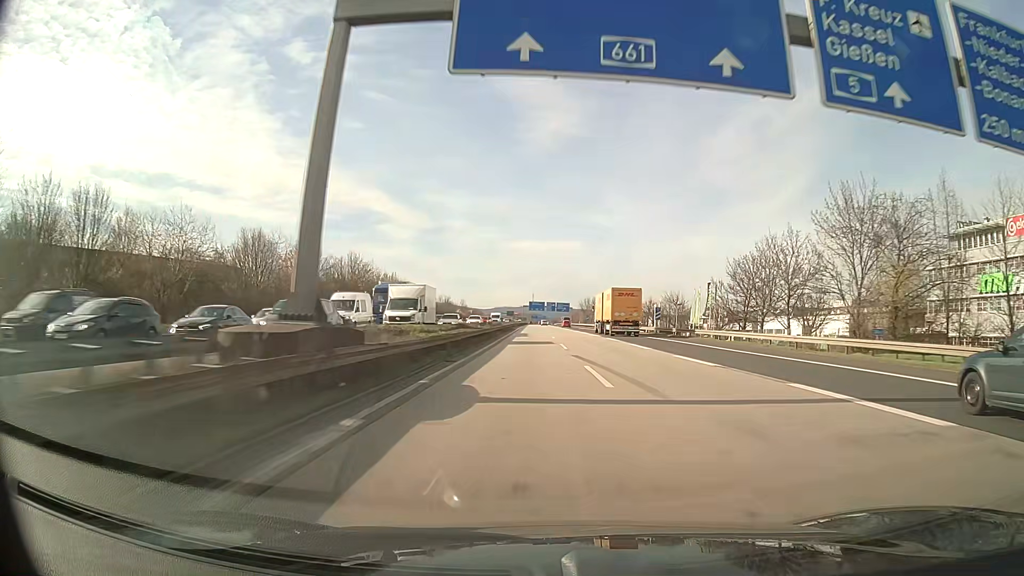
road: motorway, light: Day
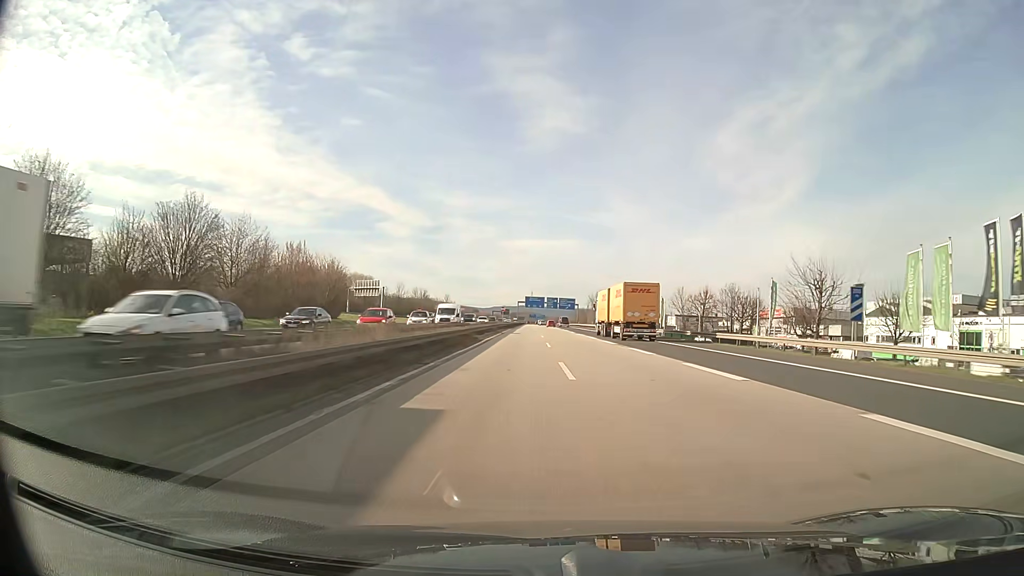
(0.0, +52.3) m; 0°
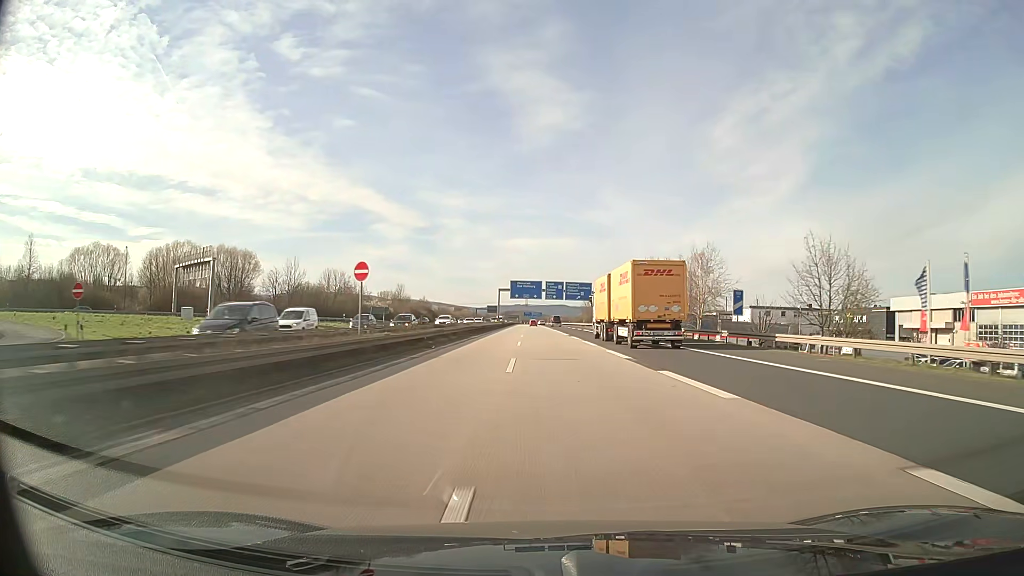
(+0.3, +87.3) m; 0°
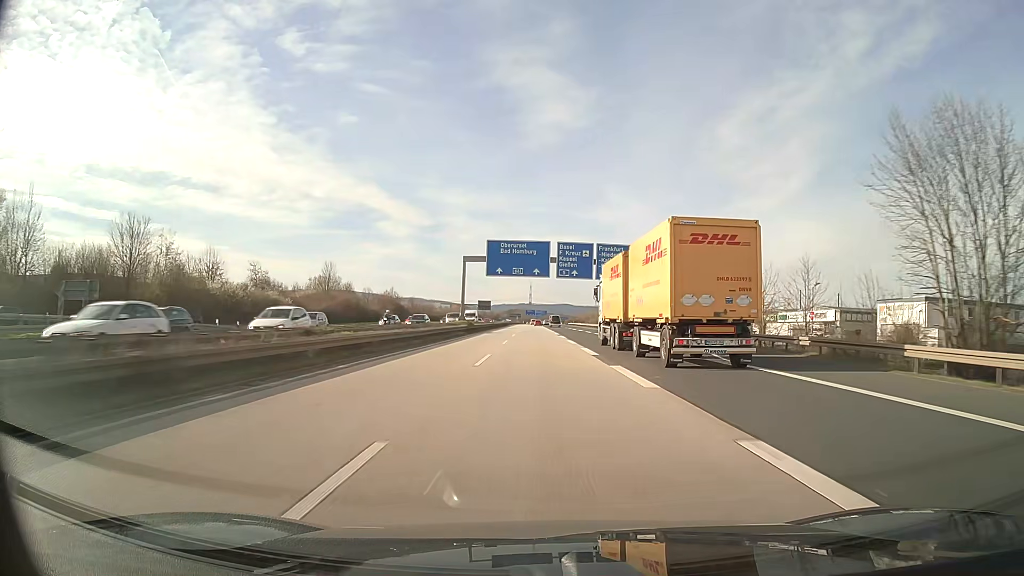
(-0.2, +69.9) m; 0°
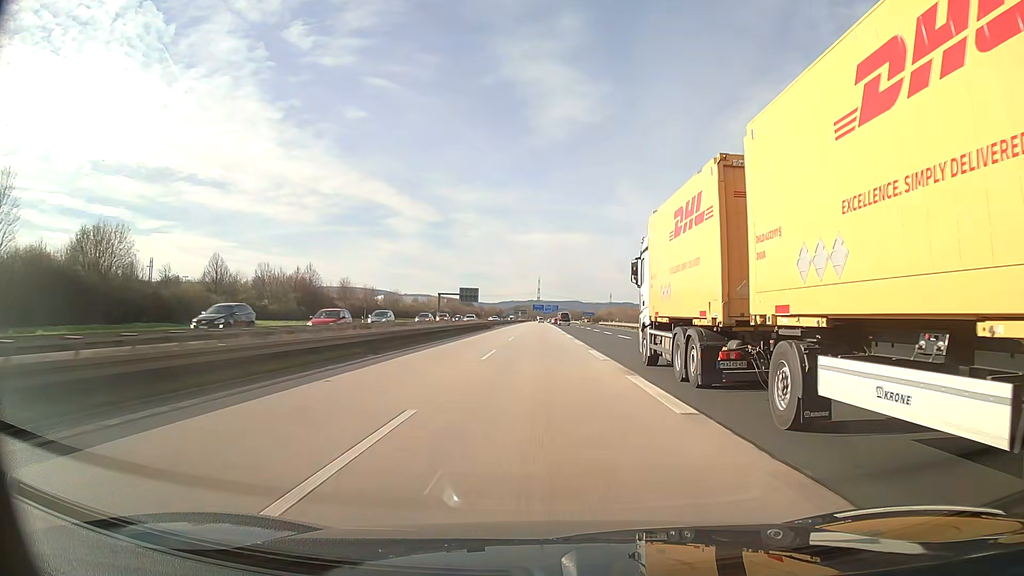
(-1.0, +87.3) m; -1°
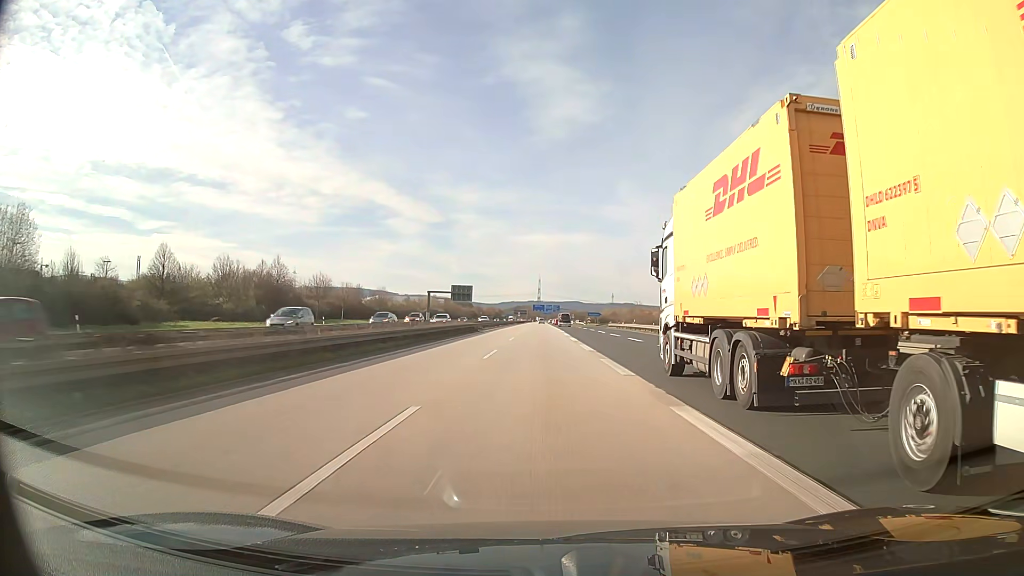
(0.0, +17.5) m; 0°
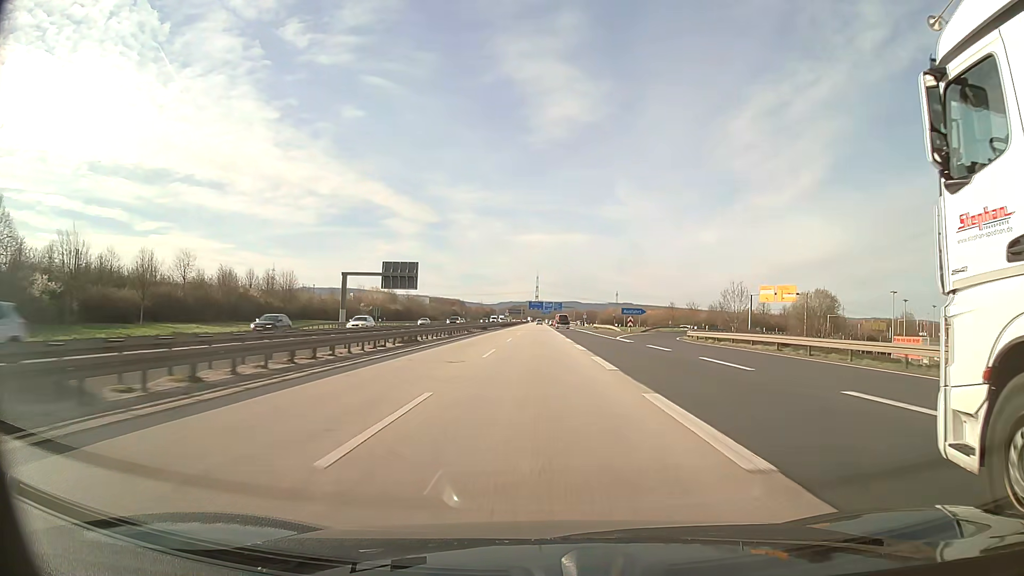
(0.0, +69.8) m; 0°
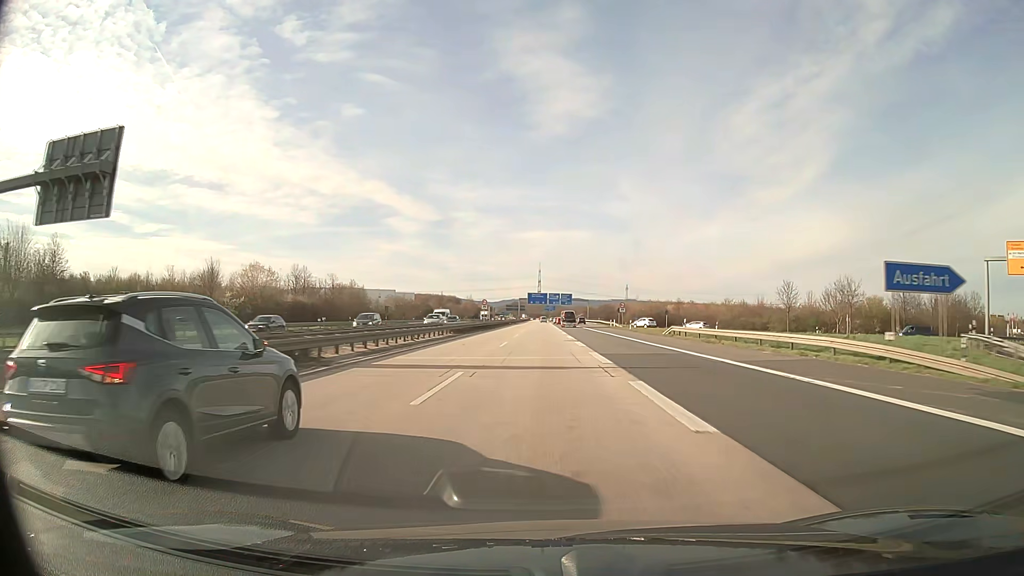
(-0.1, +69.7) m; 0°
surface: asphalt
(0, +10) (0, +20) (0, +30) (0, +40) (0, +50) (0, +60) (0, +70) (0, +80) (0, +90) (0, +100) m
